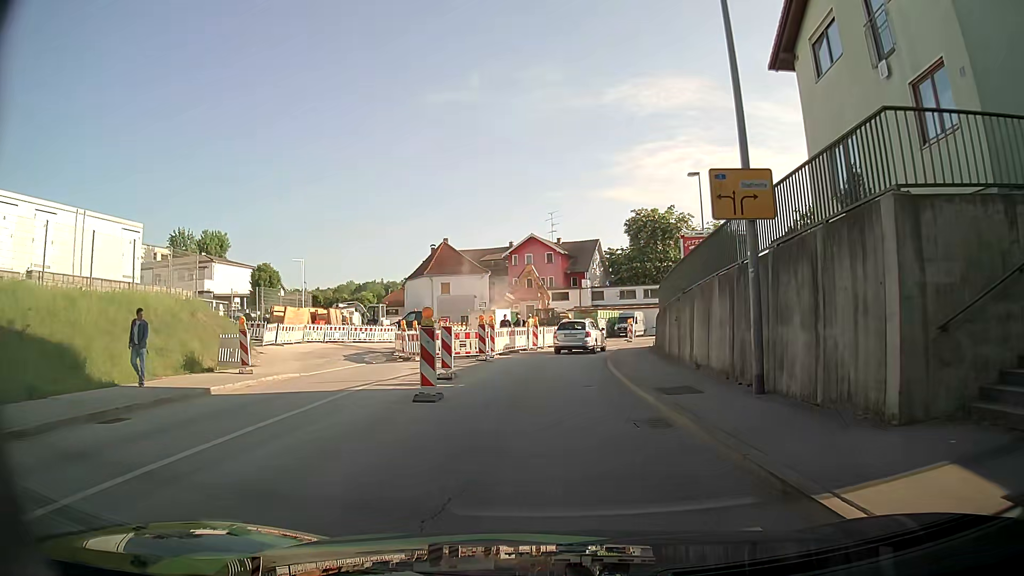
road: tertiary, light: Day
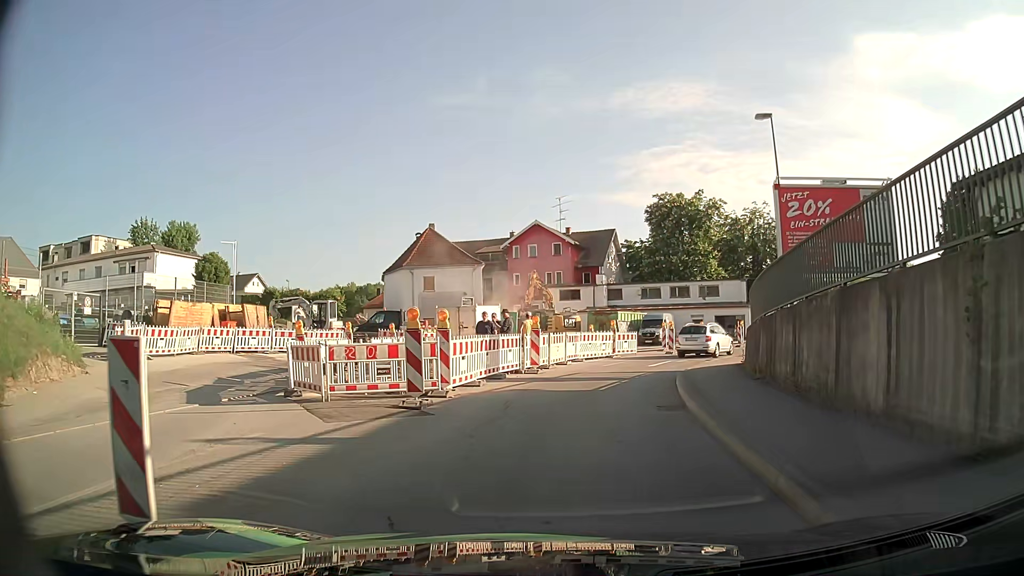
(+0.1, +13.1) m; 0°
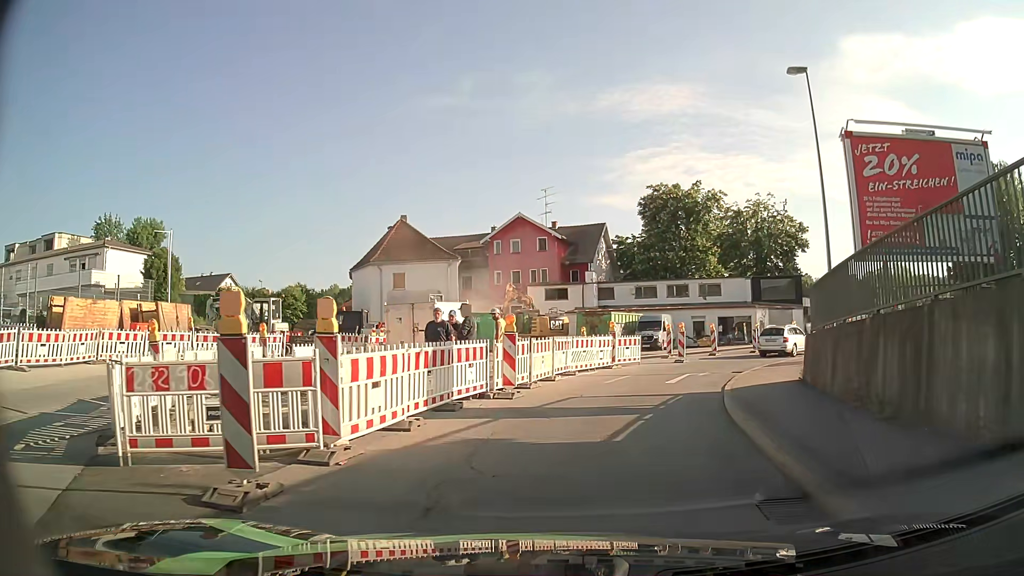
(+0.1, +6.1) m; 0°
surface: asphalt
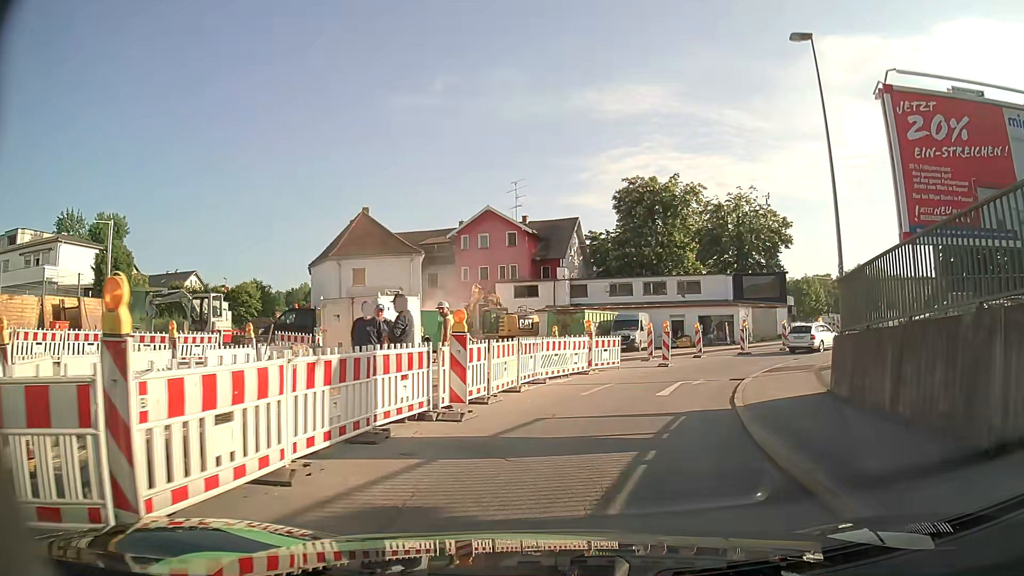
(+0.1, +3.2) m; +3°
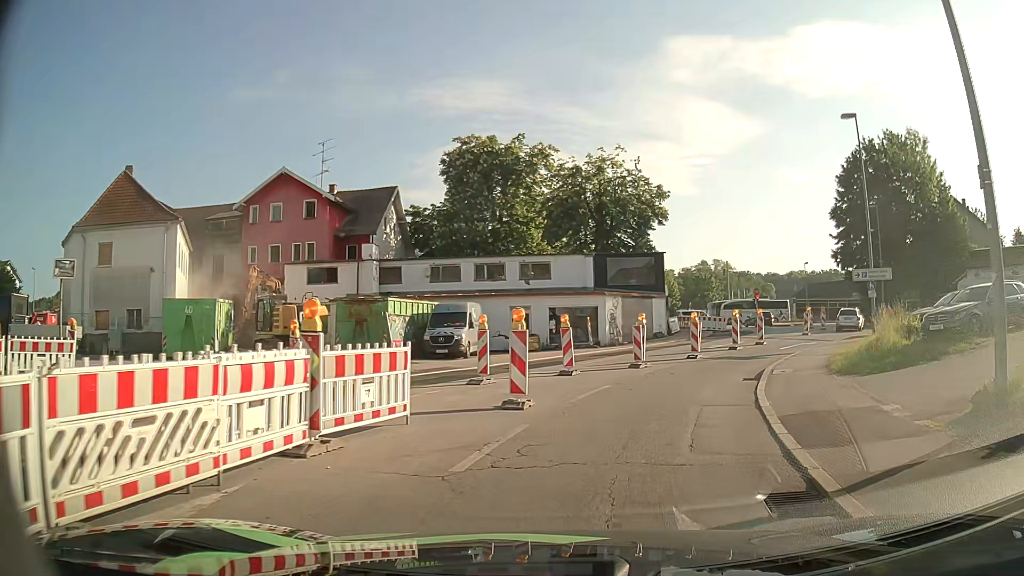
(+1.4, +13.2) m; +14°
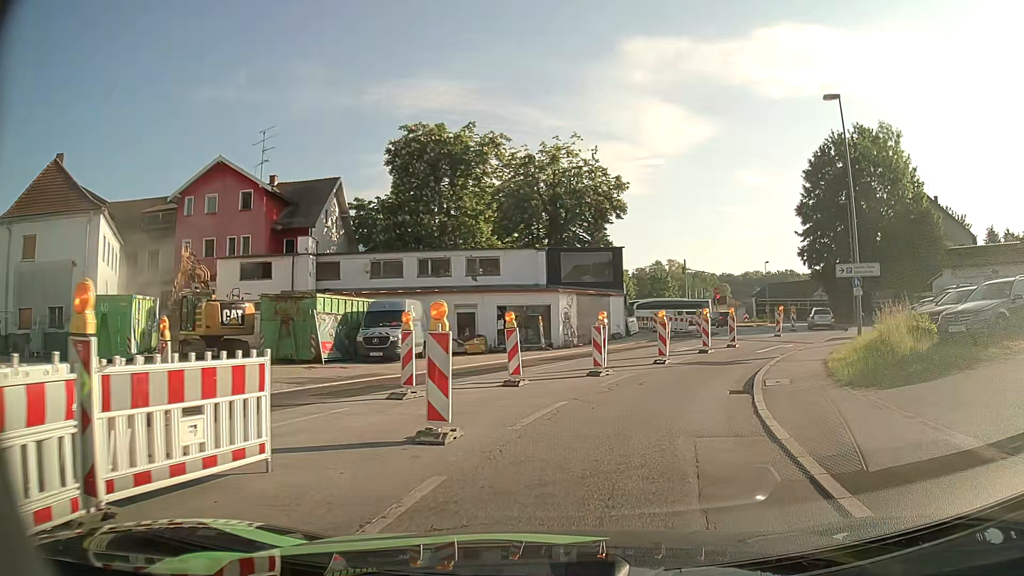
(+0.1, +3.2) m; +4°
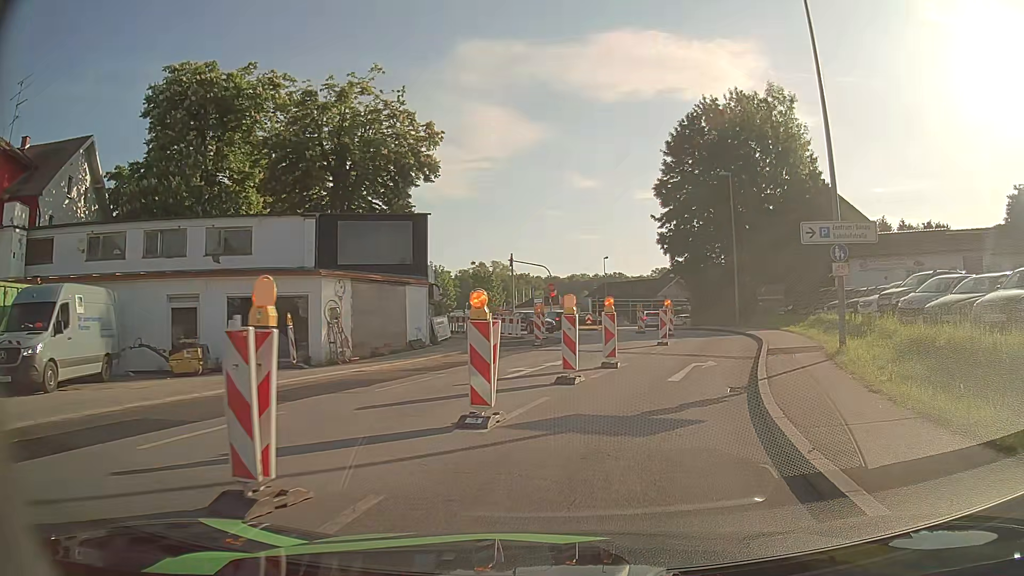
(+1.7, +12.5) m; +15°
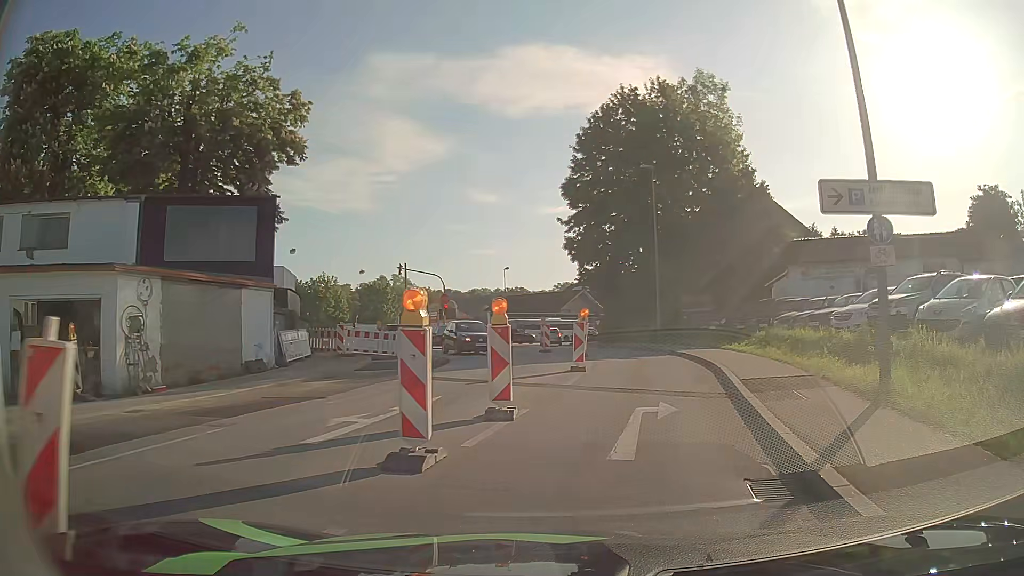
(+0.5, +6.4) m; +9°
(+1, +10) (+3, +20) (+3, +30) (-1, +39) (-6, +48) (-12, +55) (-20, +61) (-30, +62) (-39, +57) (-46, +51) m
